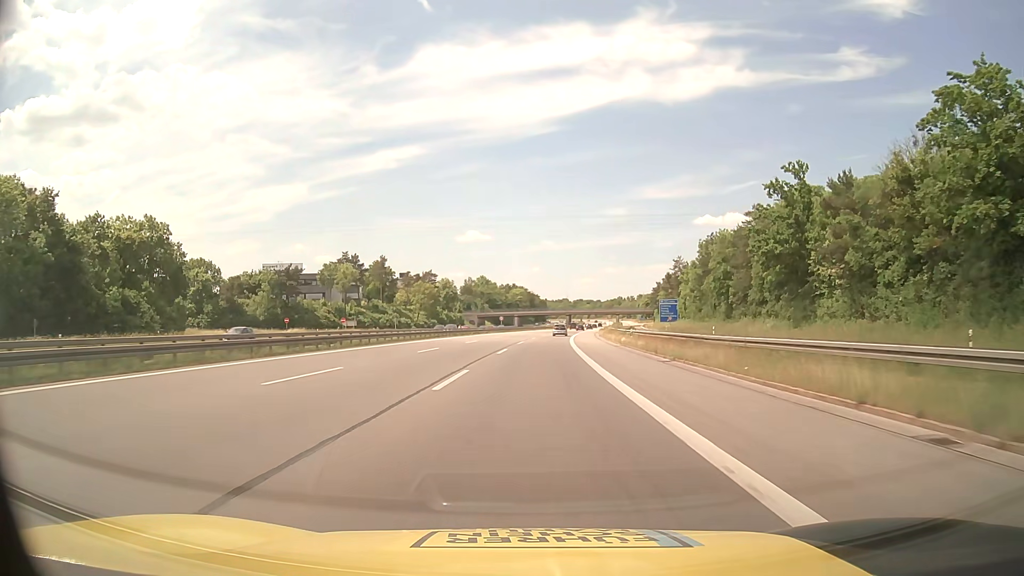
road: motorway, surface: asphalt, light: Day
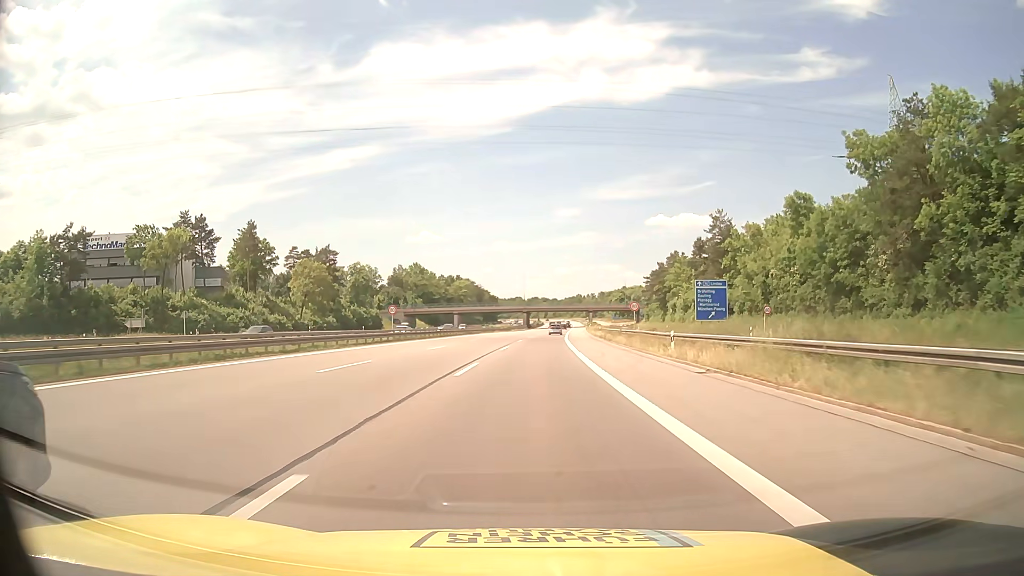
(+2.4, +67.6) m; +4°
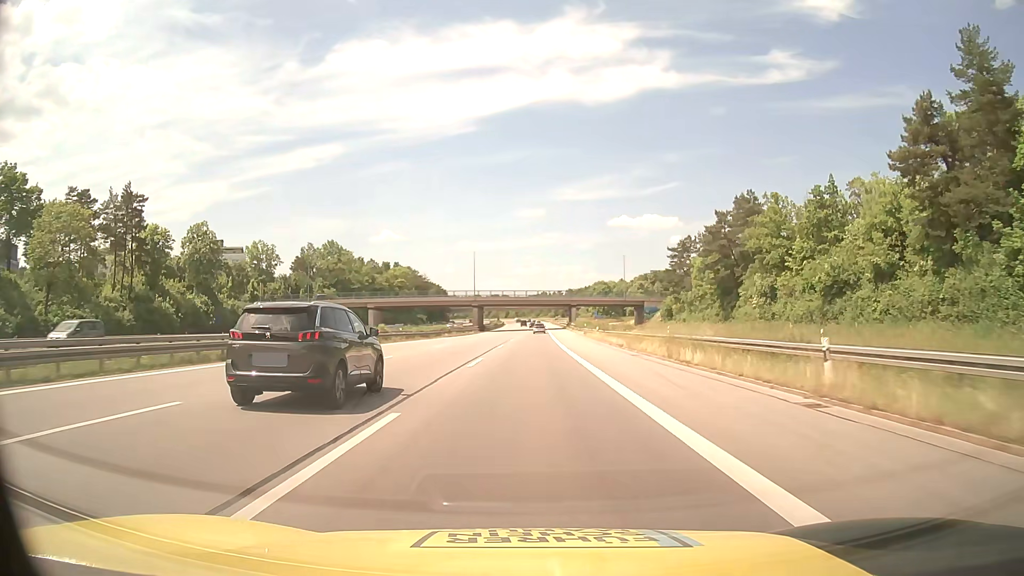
(+1.9, +67.6) m; +3°
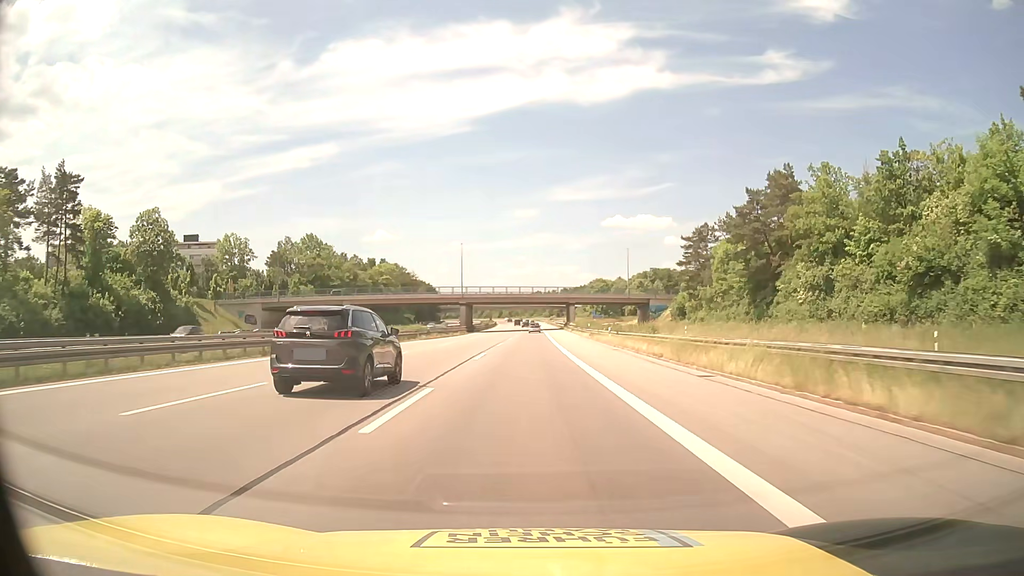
(+0.1, +13.7) m; +1°
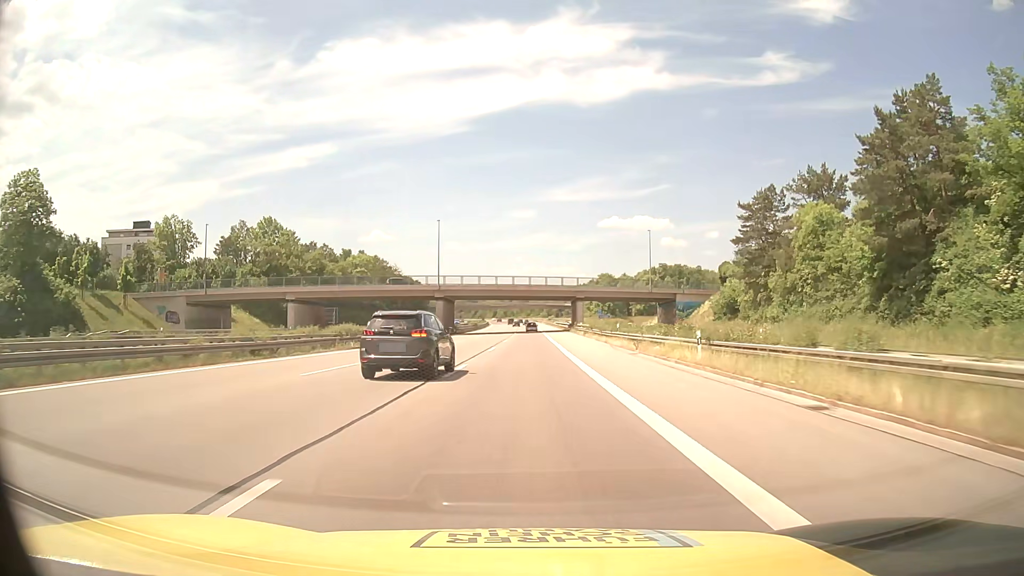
(+0.1, +26.9) m; 0°
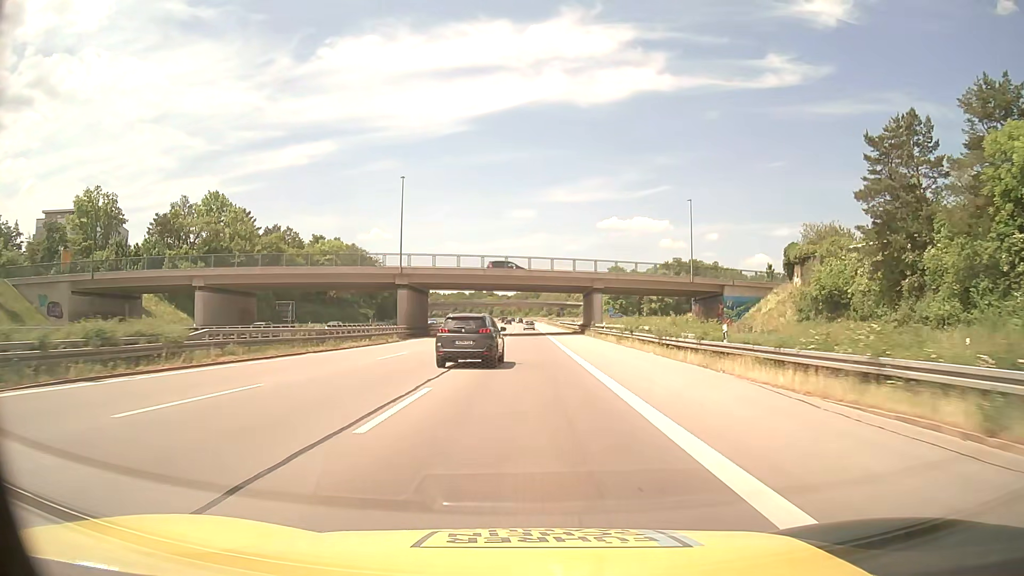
(0.0, +27.1) m; 0°
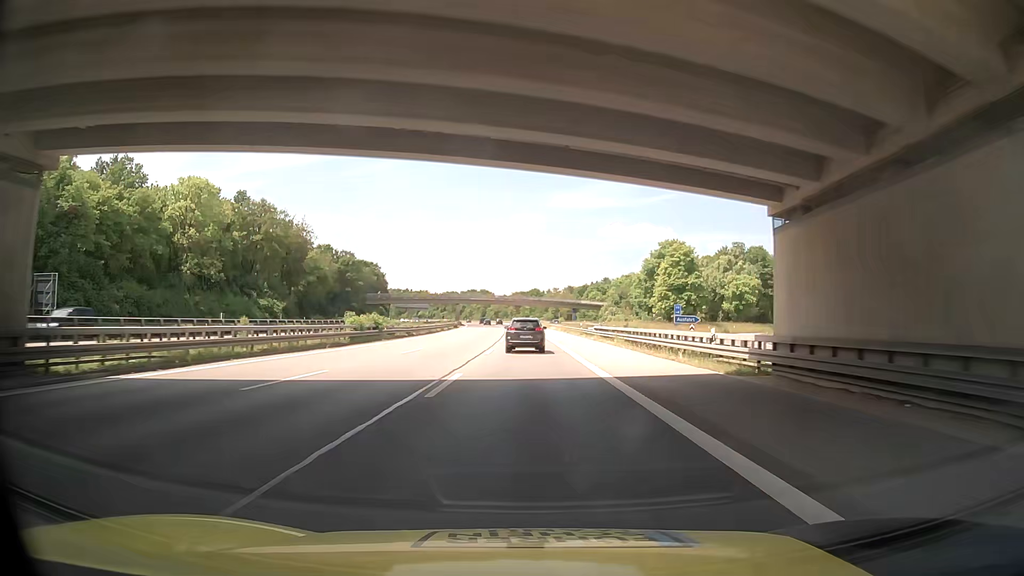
(+0.1, +67.6) m; 0°
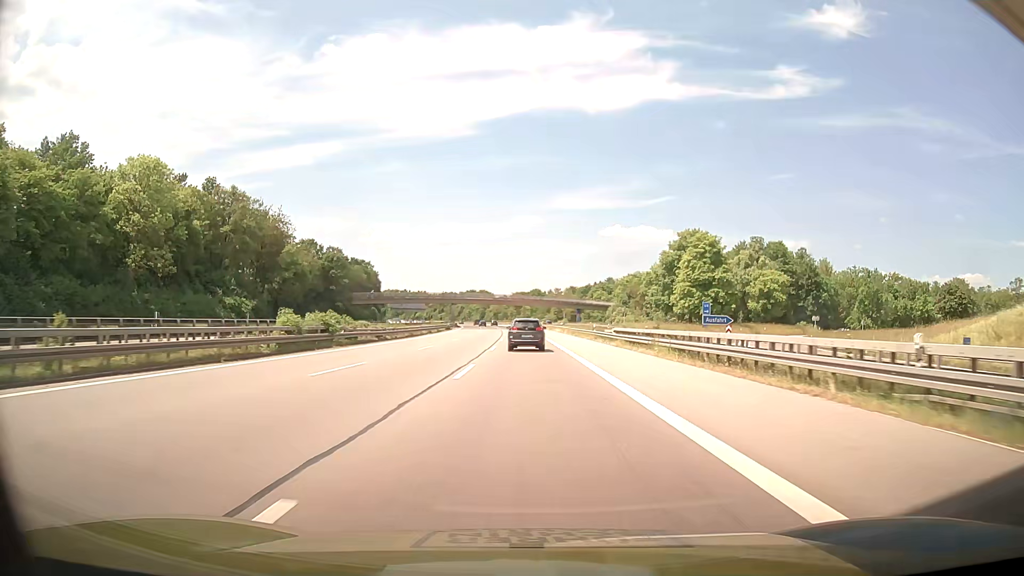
(-0.1, +13.5) m; -1°
(0, +10) (0, +20) (0, +30) (0, +40) (0, +50) (0, +60) (0, +70) (0, +80) (0, +90) (0, +100) m
